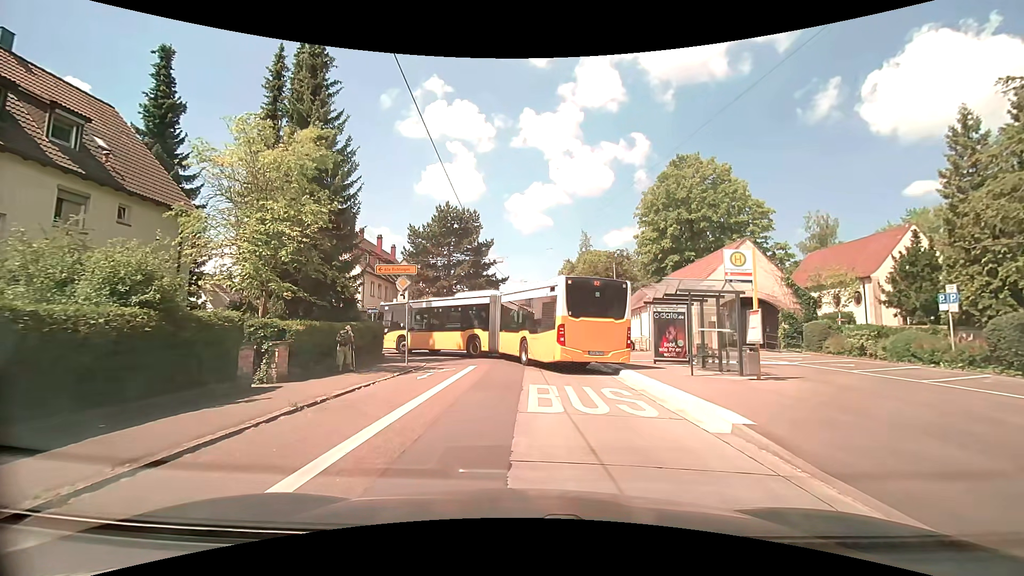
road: tertiary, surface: asphalt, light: Day
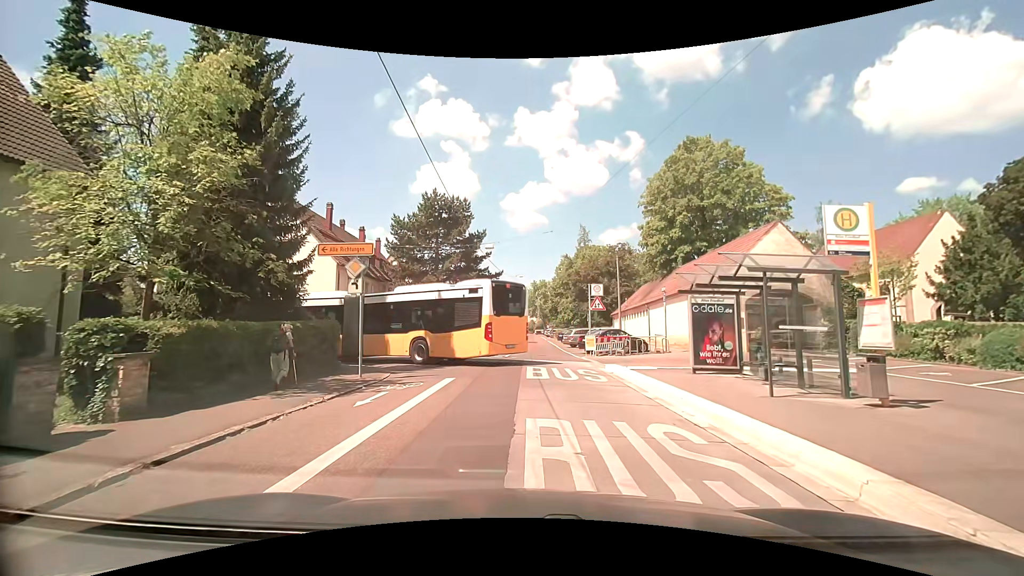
(0.0, +4.8) m; -1°
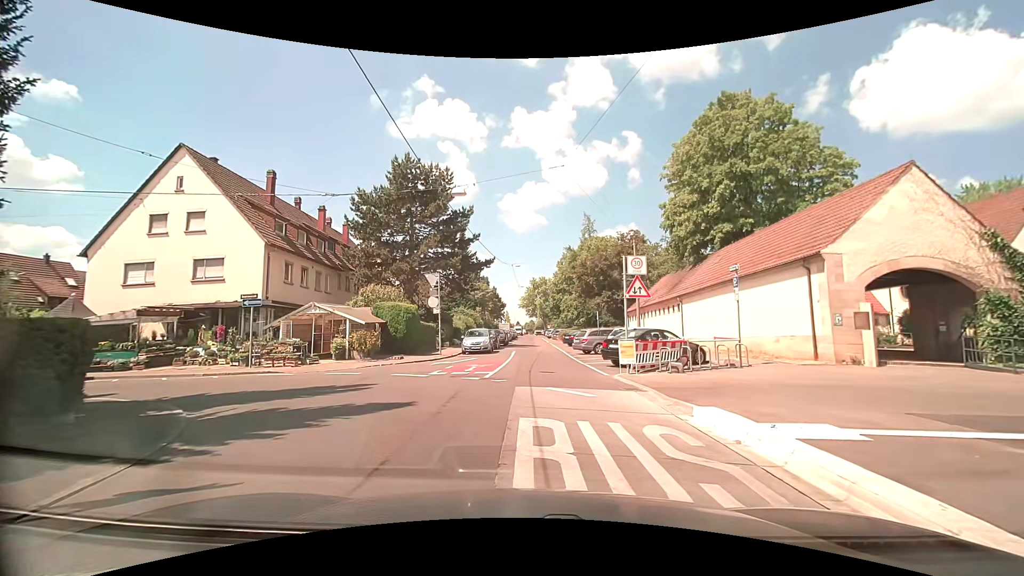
(+0.3, +10.2) m; +1°
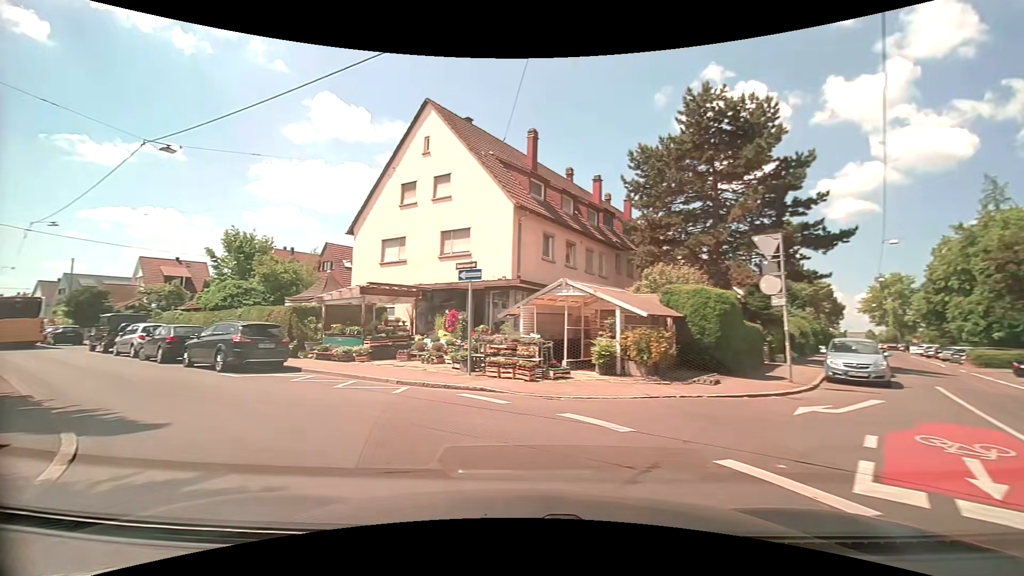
(-1.7, +10.1) m; -31°
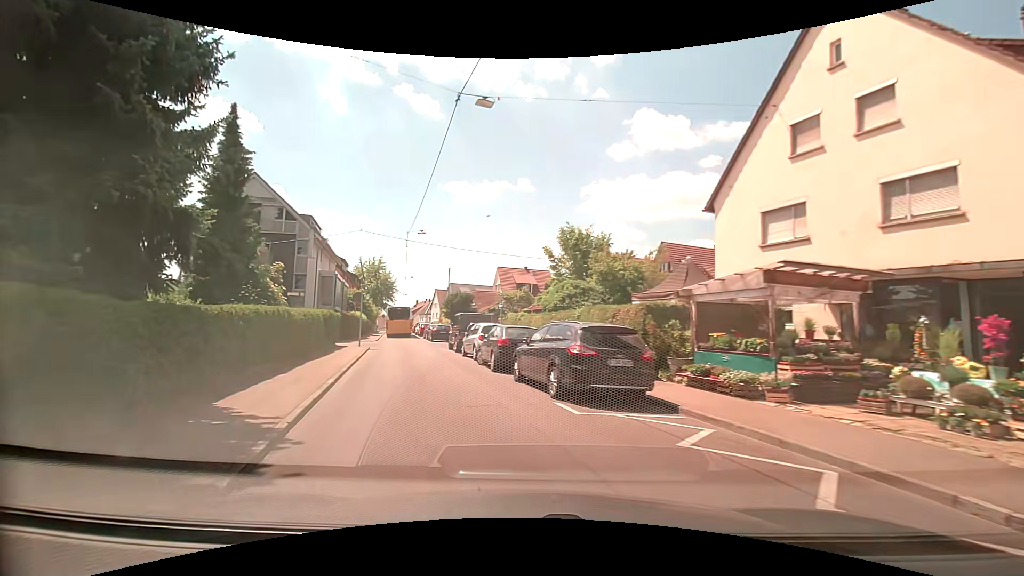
(-2.7, +6.8) m; -40°
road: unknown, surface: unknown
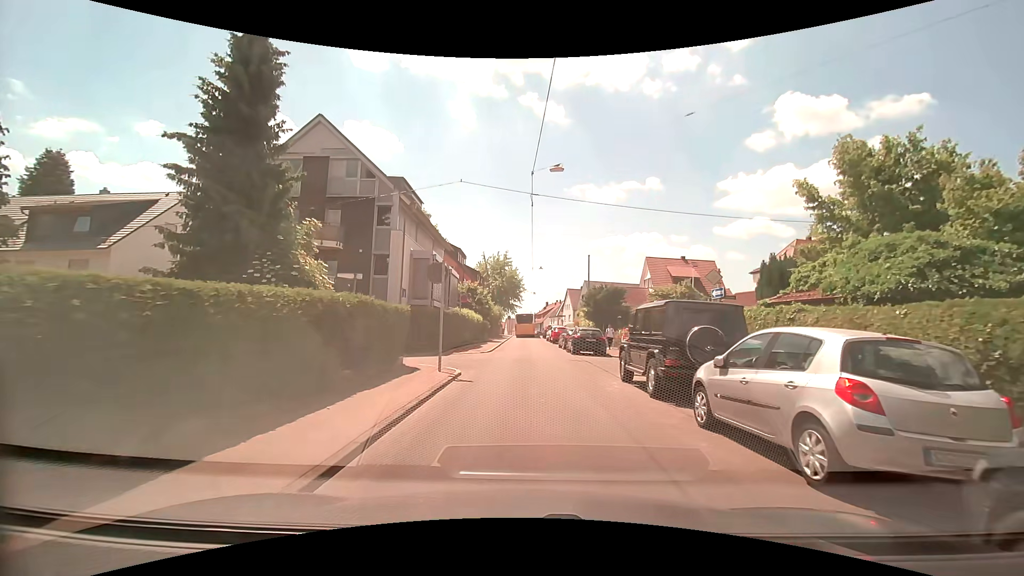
(-2.3, +14.6) m; -12°
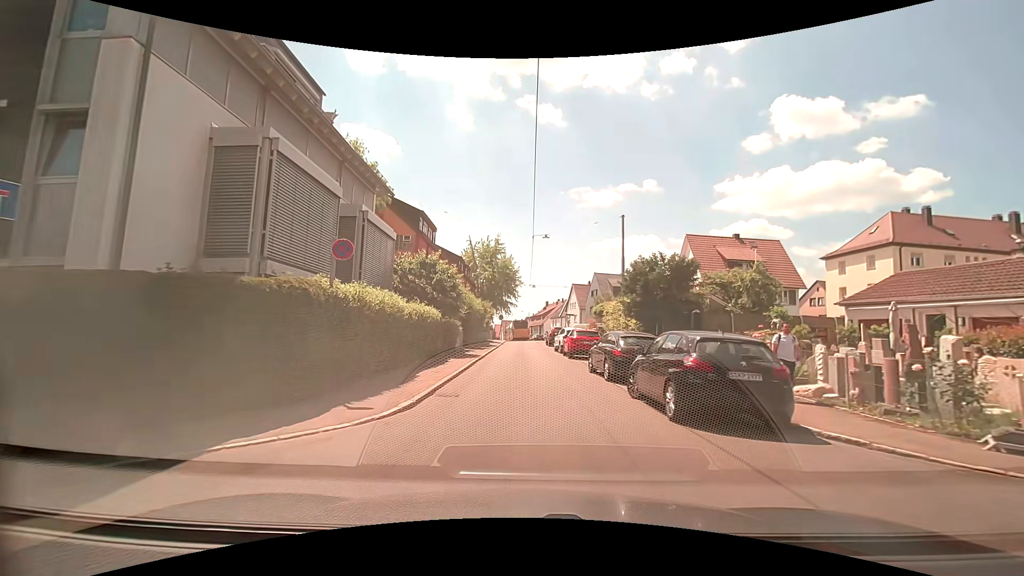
(-0.3, +18.4) m; -1°
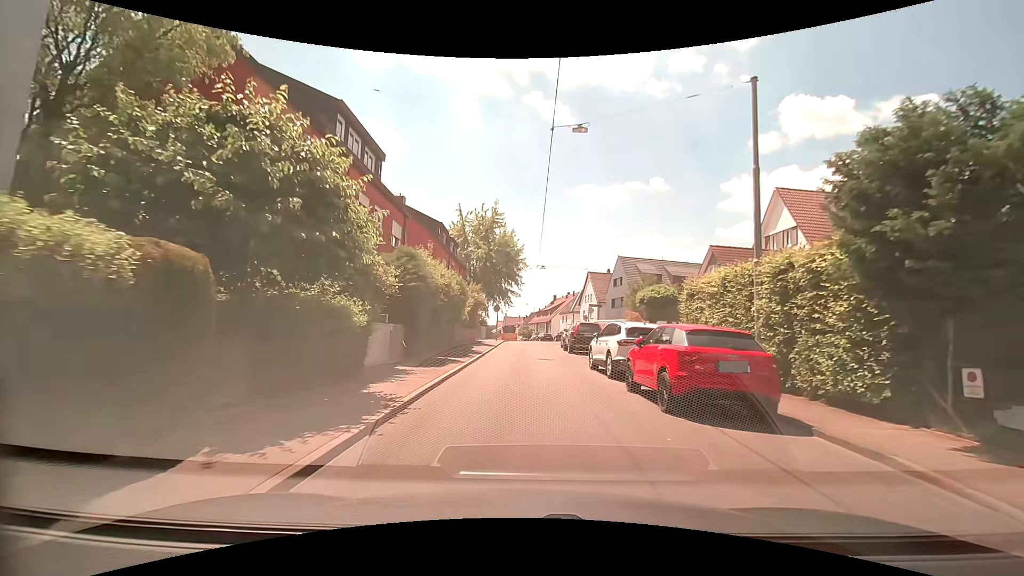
(-0.1, +16.7) m; -1°
(0, +10) (0, +20) (0, +30) (+1, +40) (+1, +50) (+1, +60) (0, +70) (-1, +80) (-2, +90) (-4, +100) m
